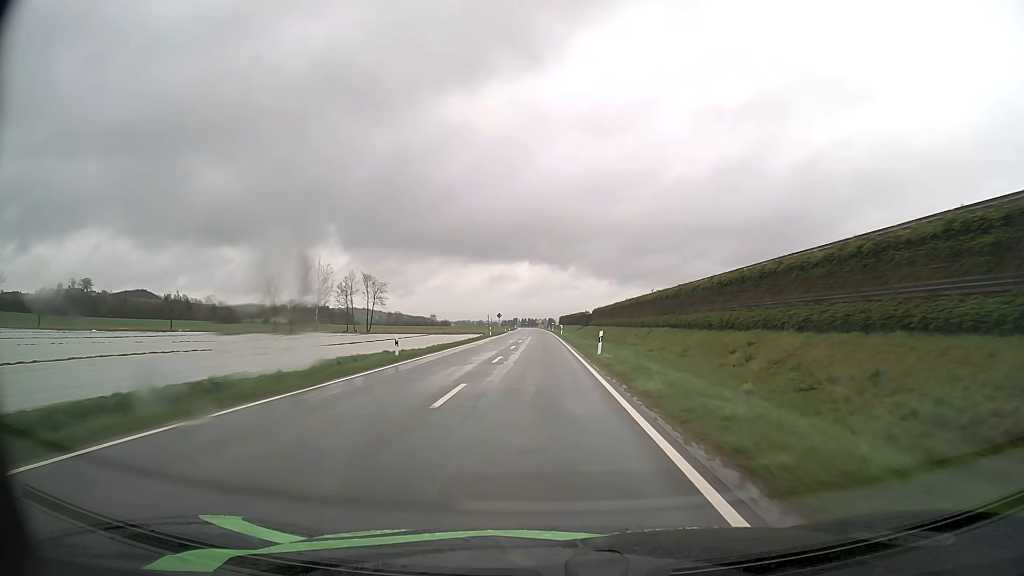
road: tertiary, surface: asphalt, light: Day
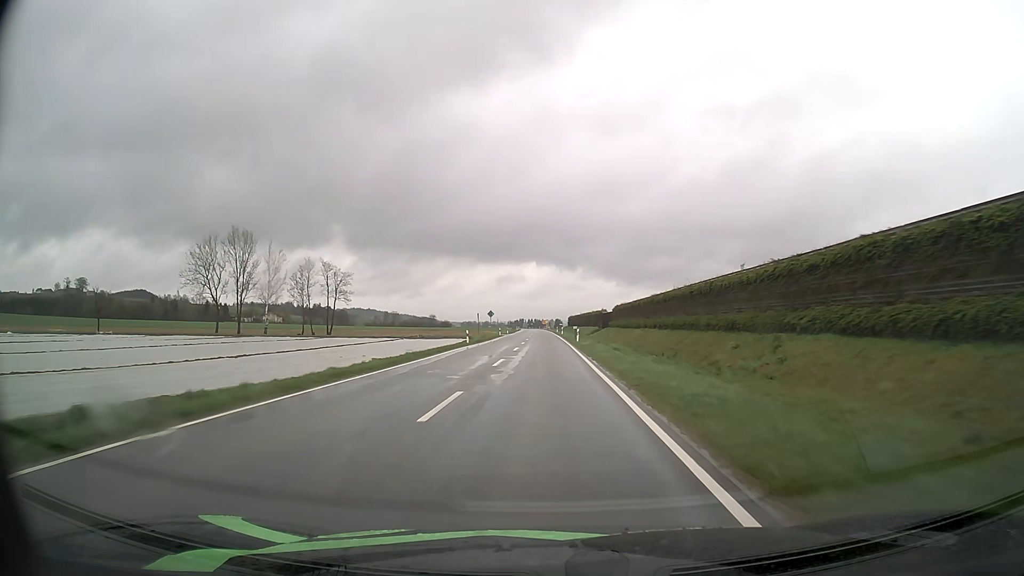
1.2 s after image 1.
(-0.1, +26.7) m; -1°
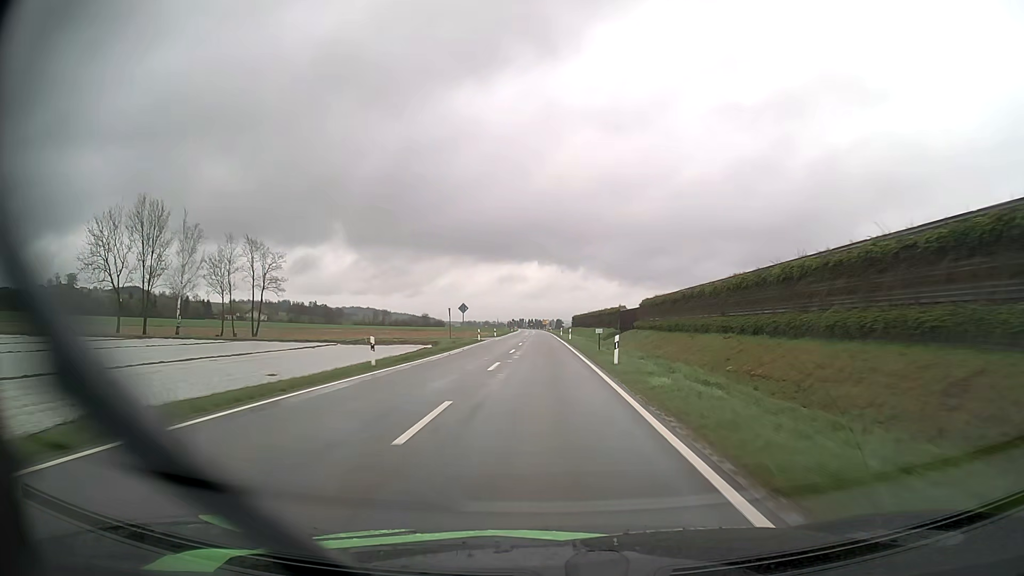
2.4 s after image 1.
(-0.1, +26.7) m; 0°
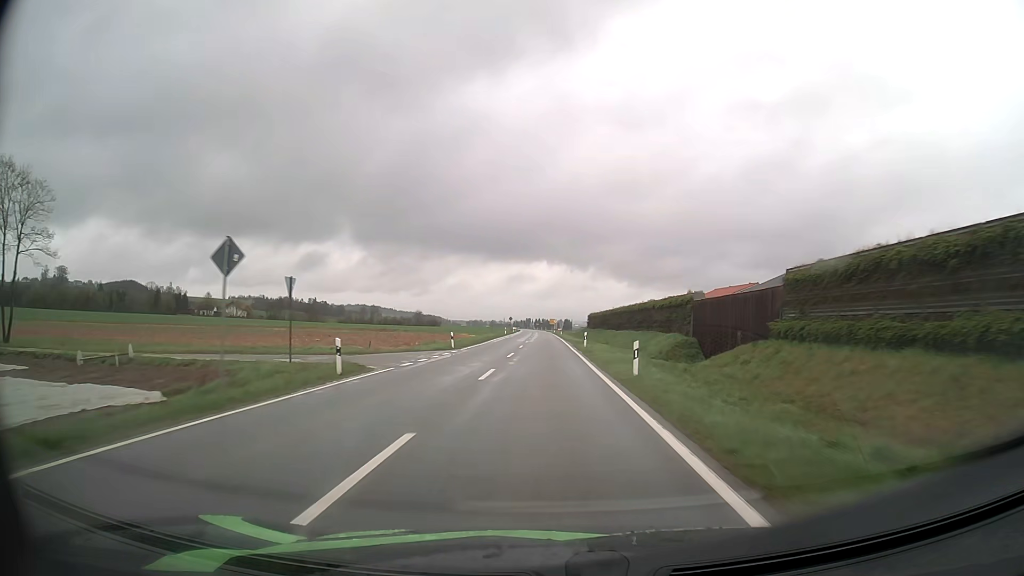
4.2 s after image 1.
(-0.1, +40.6) m; 0°
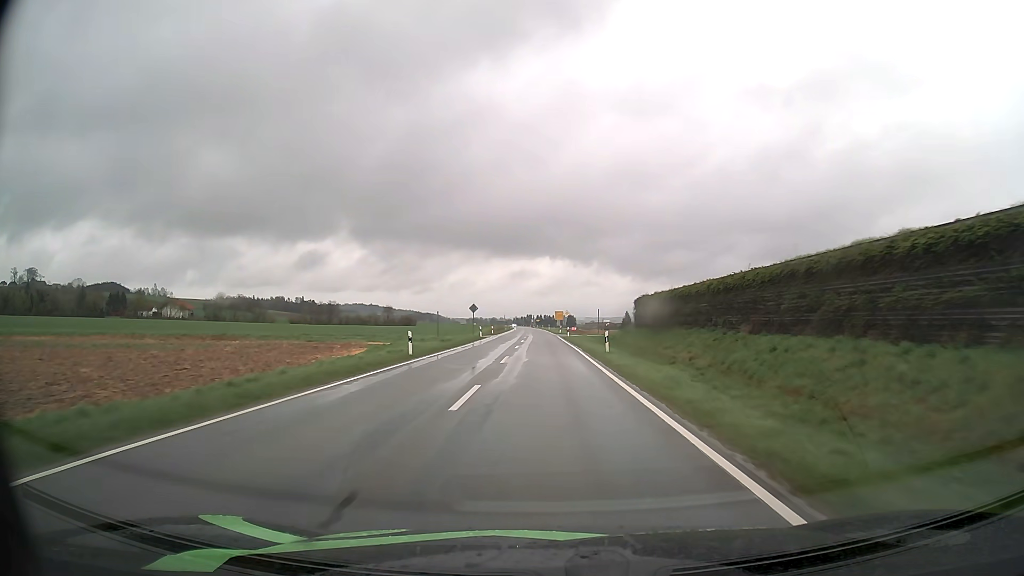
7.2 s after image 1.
(-0.5, +69.1) m; 0°
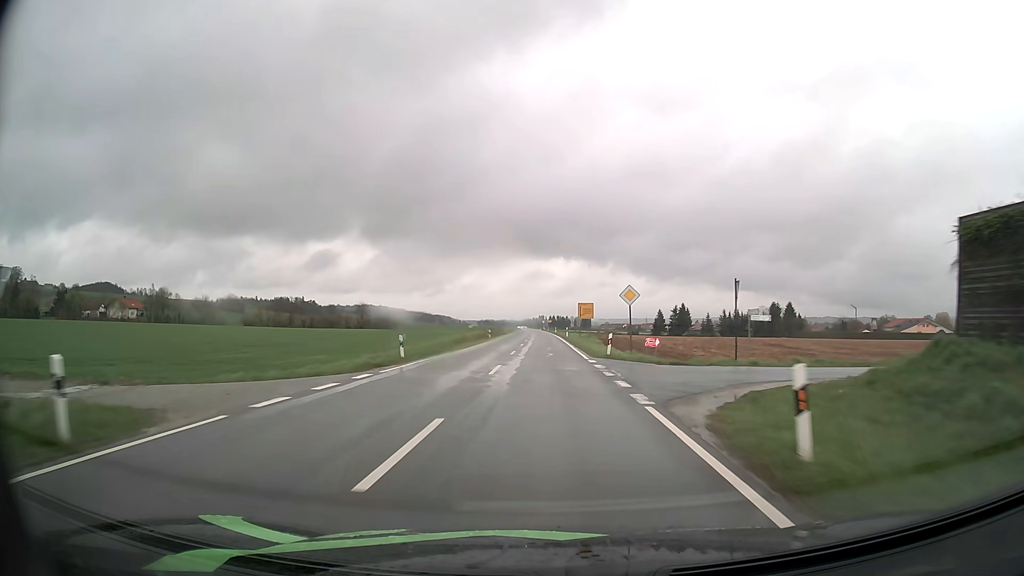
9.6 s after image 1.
(-0.4, +54.5) m; -1°
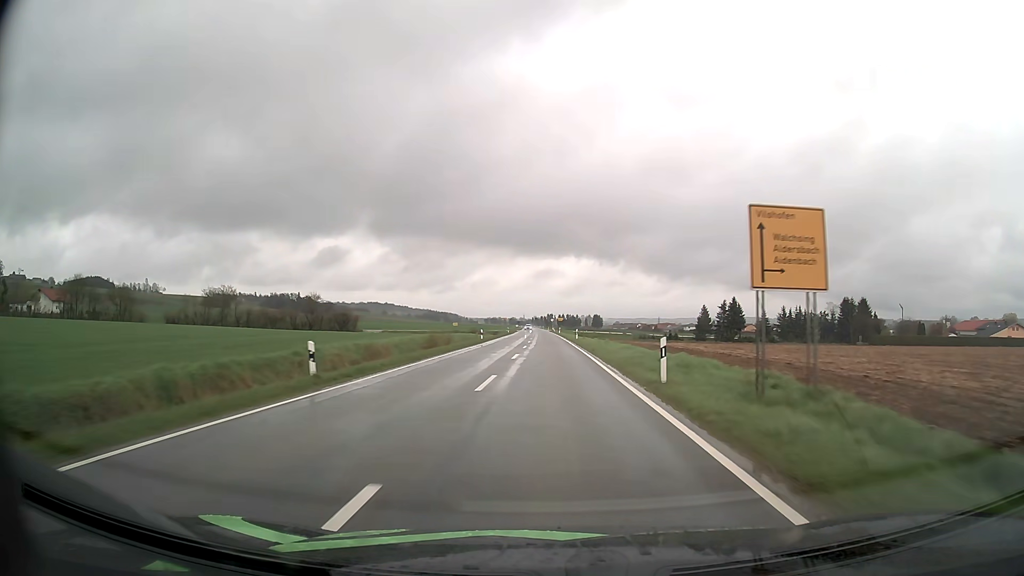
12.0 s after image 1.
(-0.4, +54.1) m; -1°
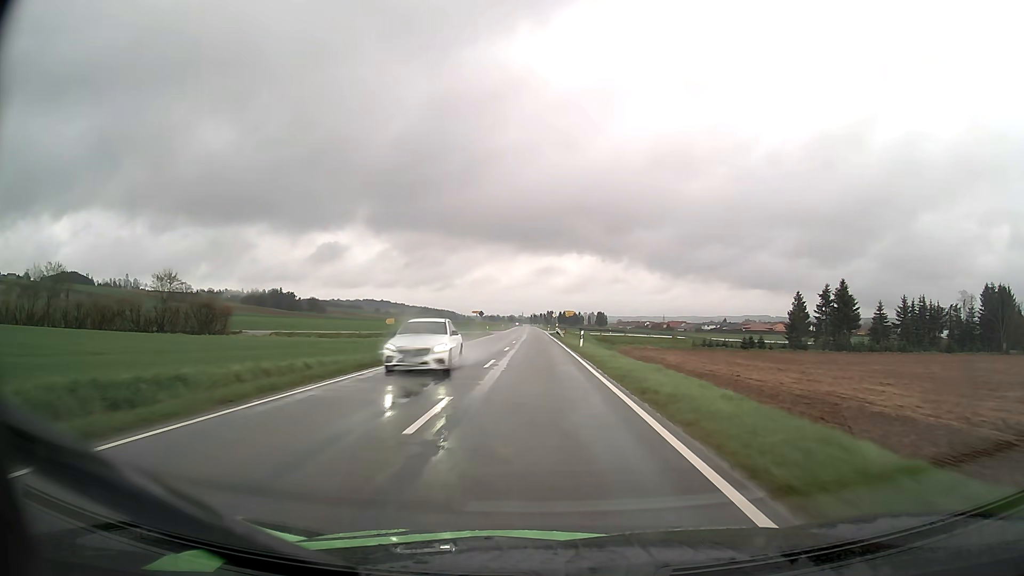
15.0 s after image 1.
(0.0, +68.2) m; 0°
(0, +10) (0, +20) (0, +30) (0, +40) (-1, +50) (-1, +60) (-1, +70) (-2, +80) (-2, +90) (-2, +100) m
